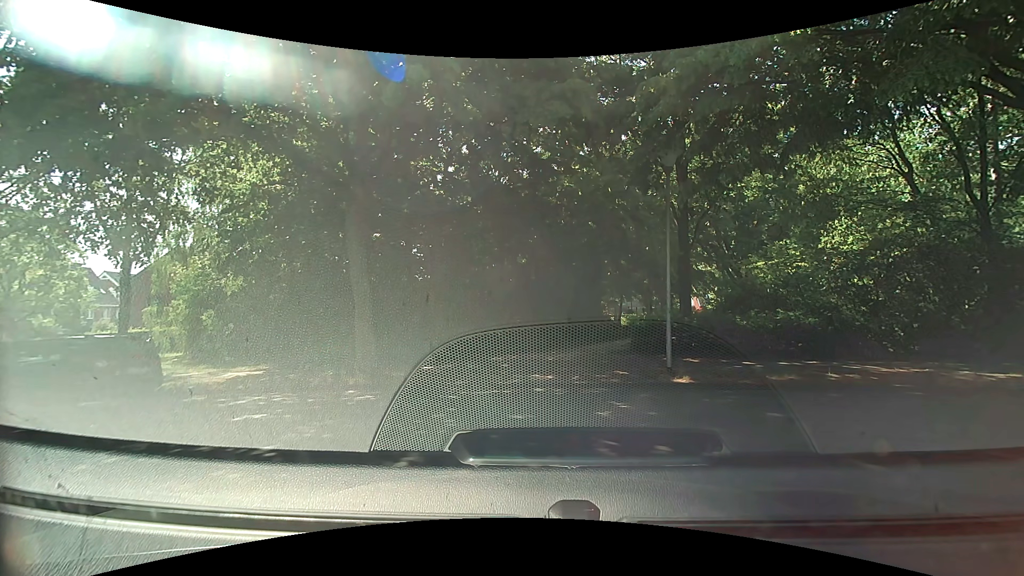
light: Day
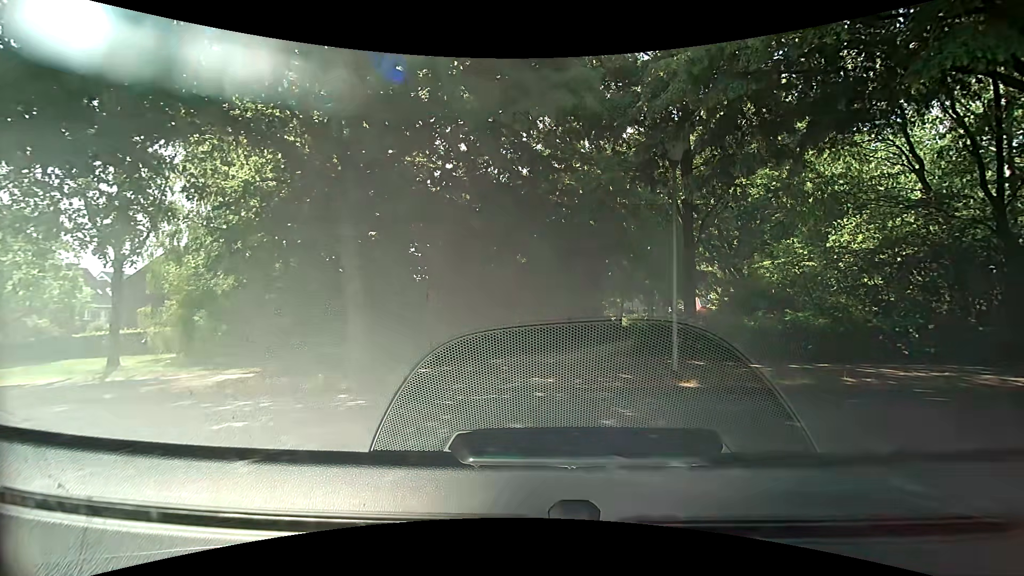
(0.0, +0.5) m; 0°
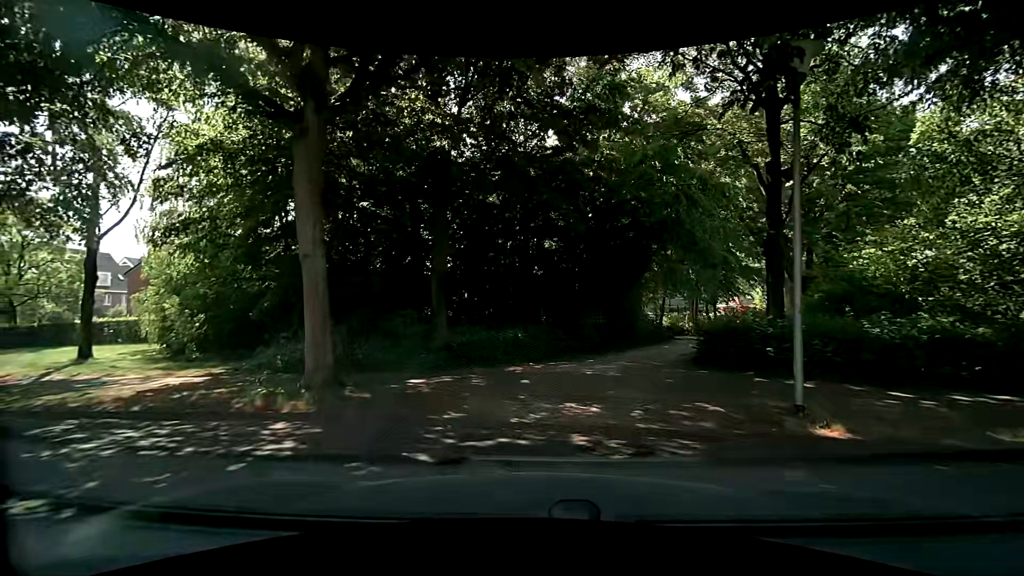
(-0.1, +3.7) m; -4°
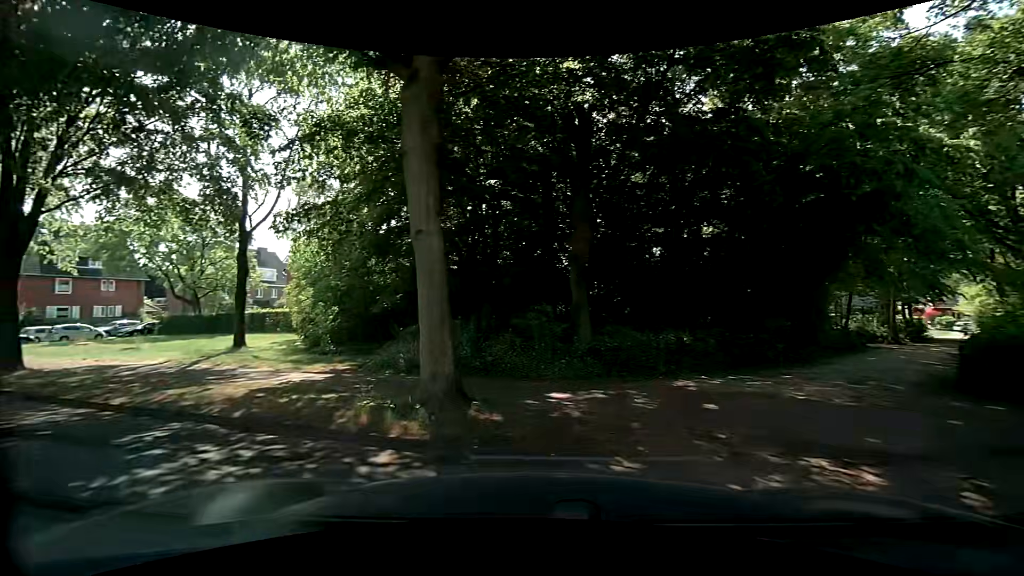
(-0.2, +2.4) m; -13°
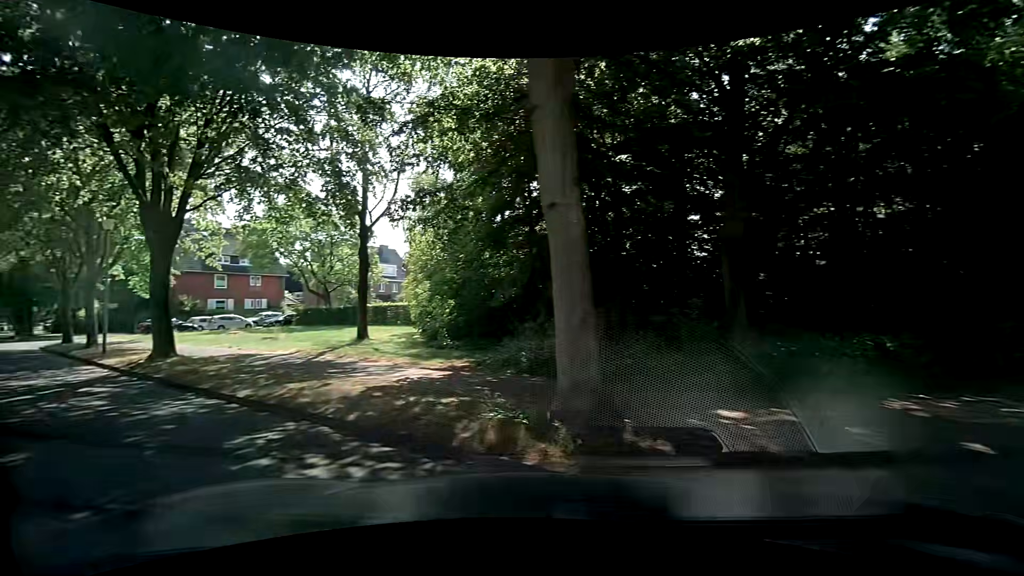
(-0.1, +1.4) m; -12°
